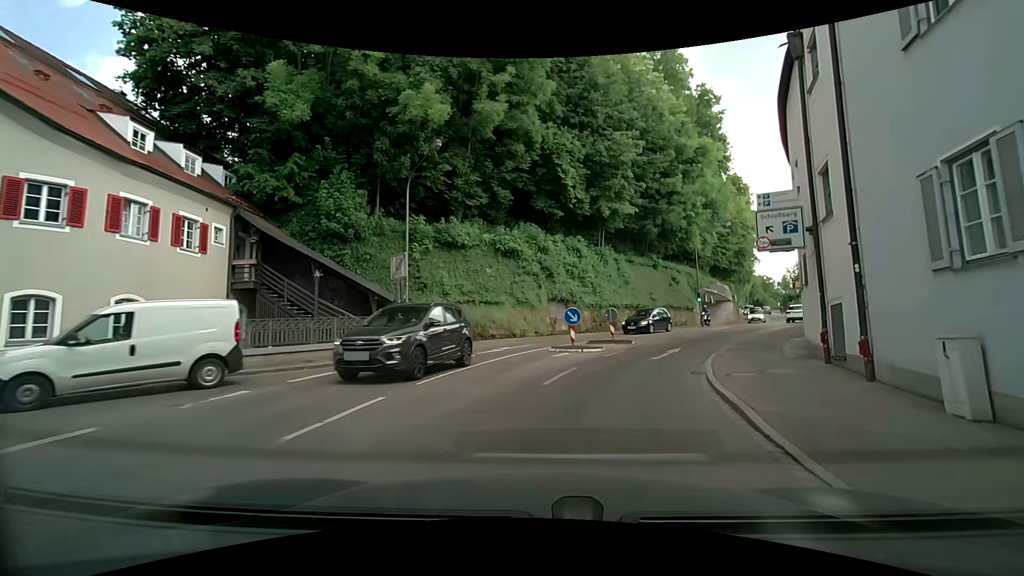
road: secondary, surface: asphalt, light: Day
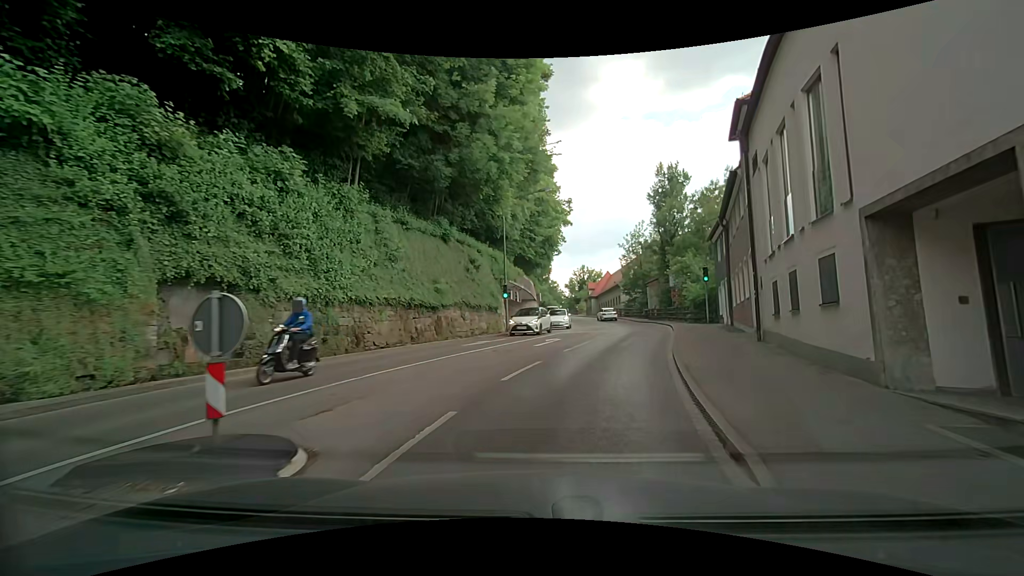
(+3.7, +16.9) m; +24°
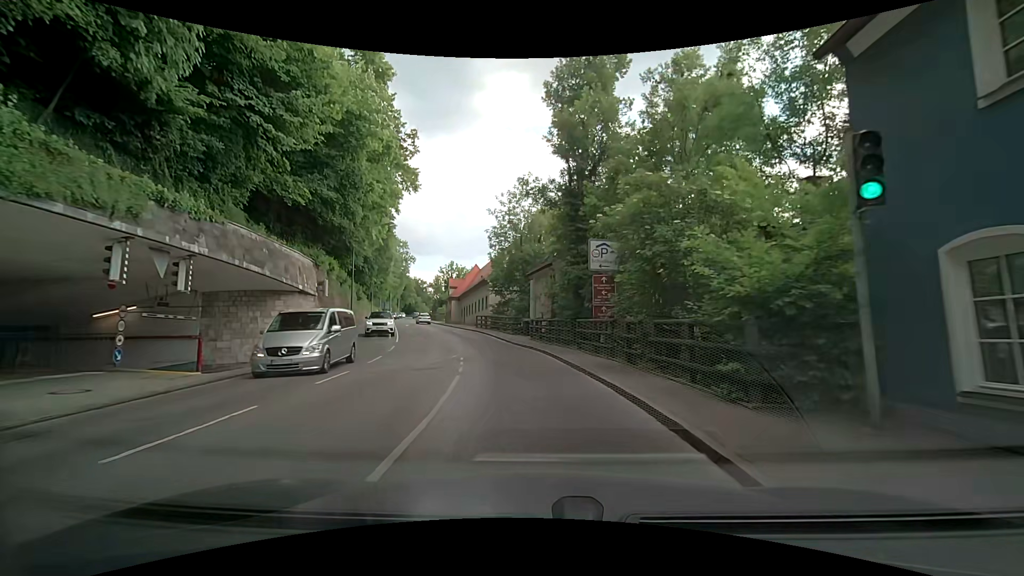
(+4.3, +25.2) m; +14°
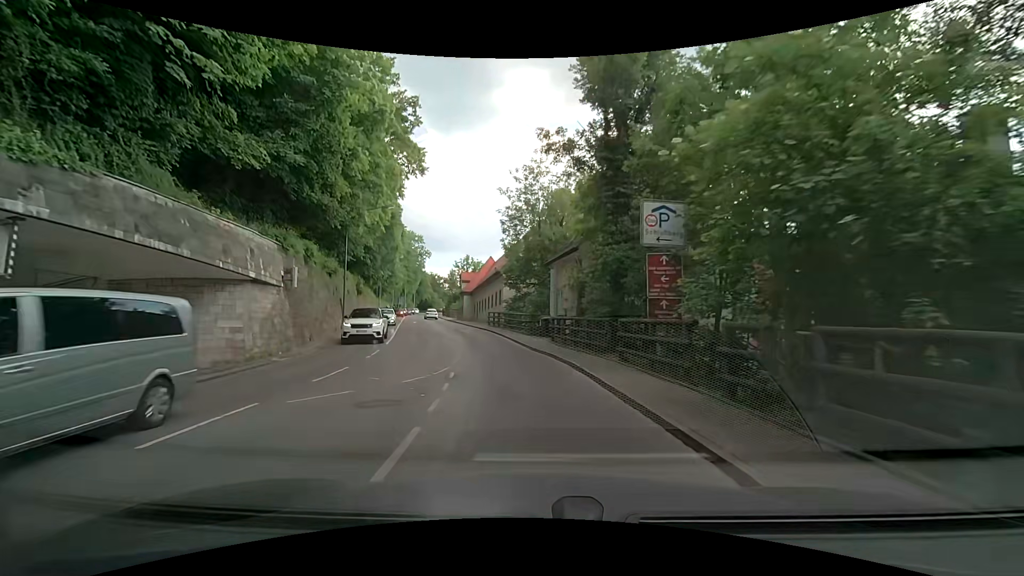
(-0.1, +5.6) m; -1°
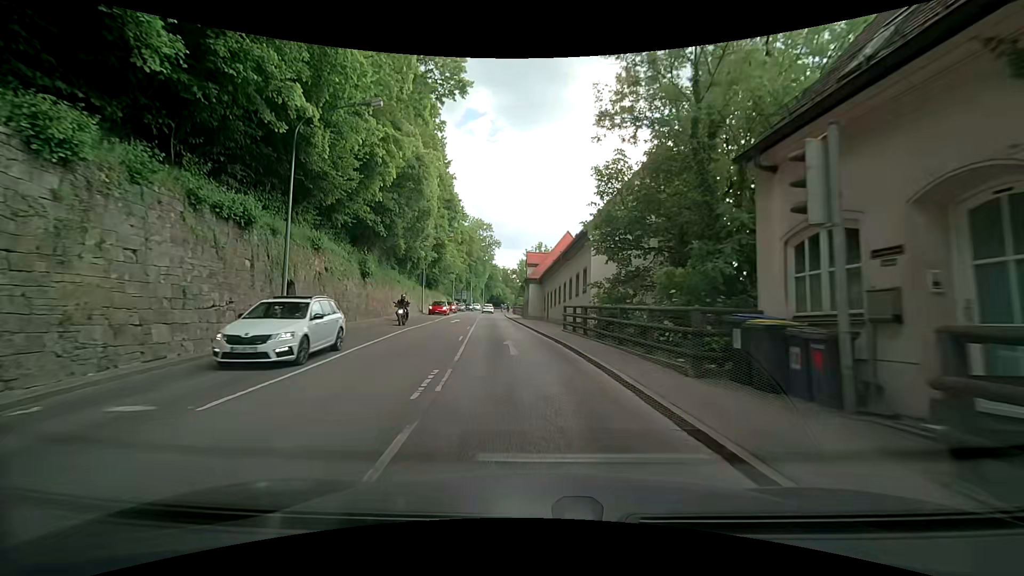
(-1.8, +17.9) m; -10°
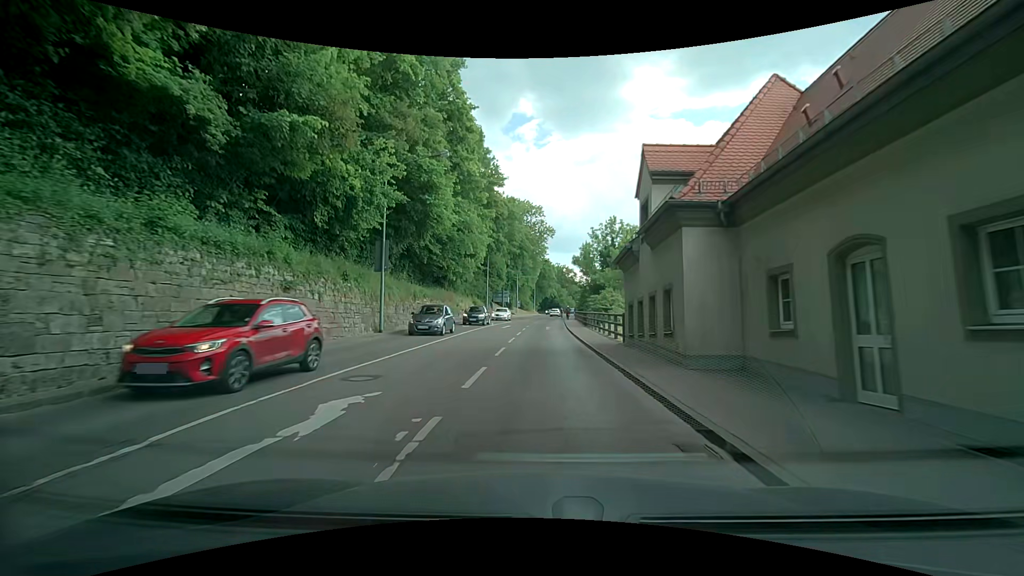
(-2.1, +31.5) m; -5°
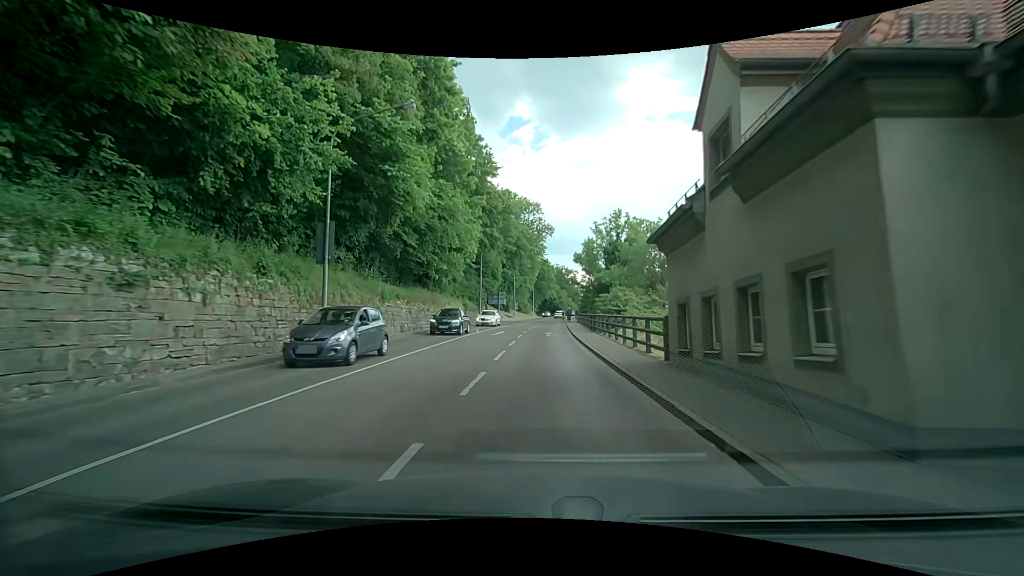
(0.0, +6.3) m; -1°
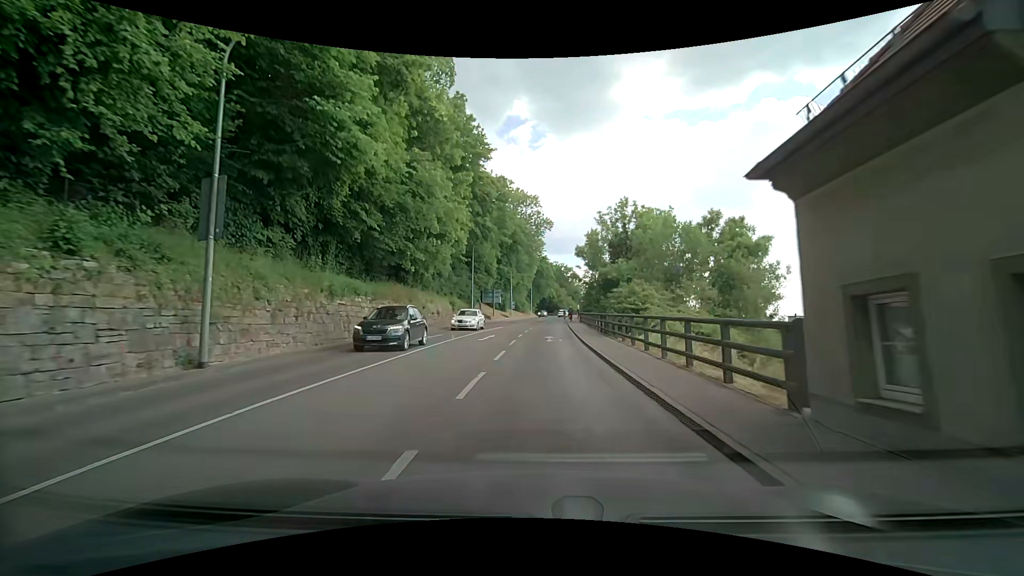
(0.0, +6.2) m; 0°
(0, +10) (0, +20) (+1, +30) (+1, +40) (+1, +50) (+2, +60) (+3, +70) (+4, +80) (+5, +90) (+6, +100) m
